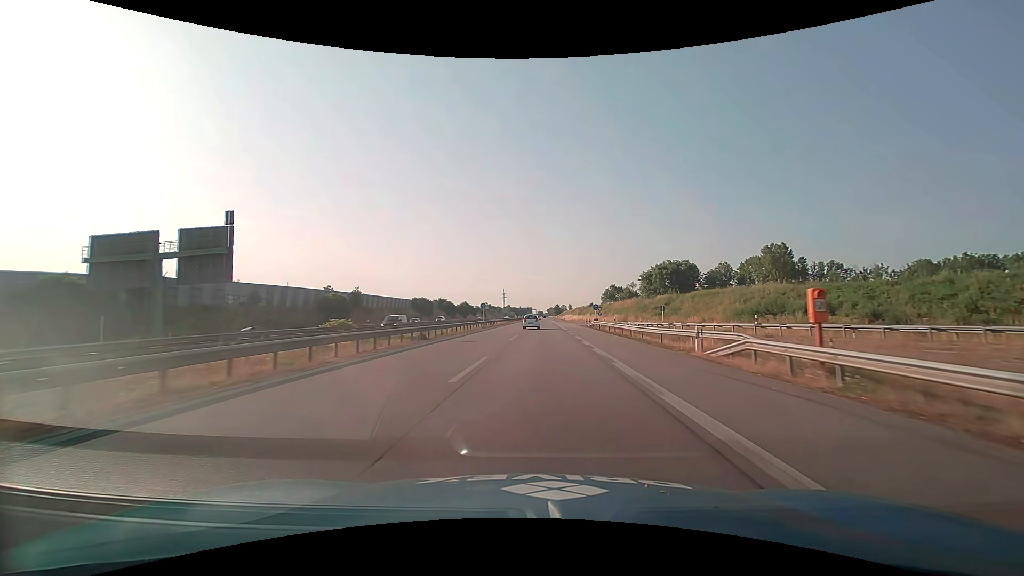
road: motorway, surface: asphalt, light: Day
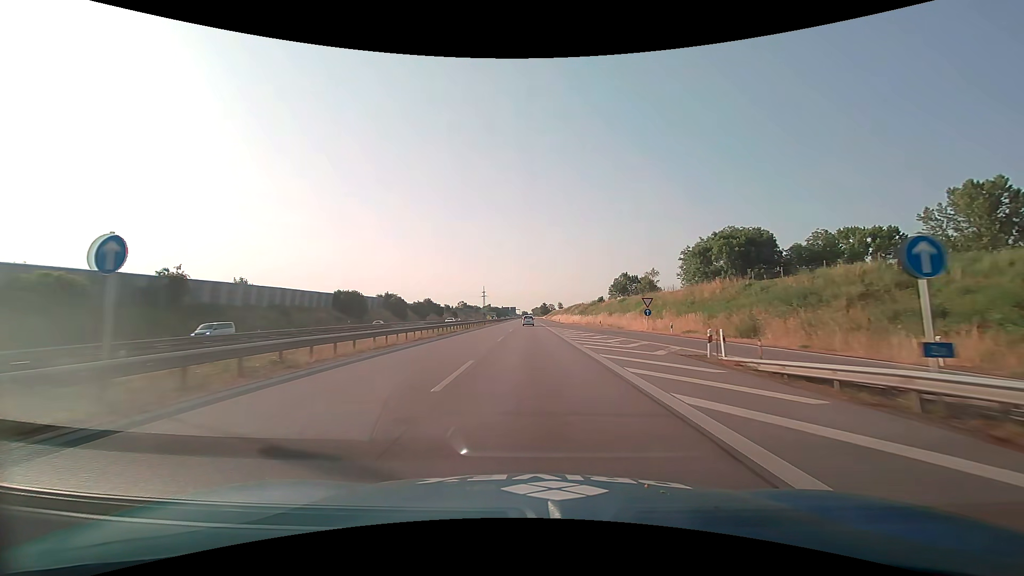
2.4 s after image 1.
(+1.2, +55.7) m; +2°
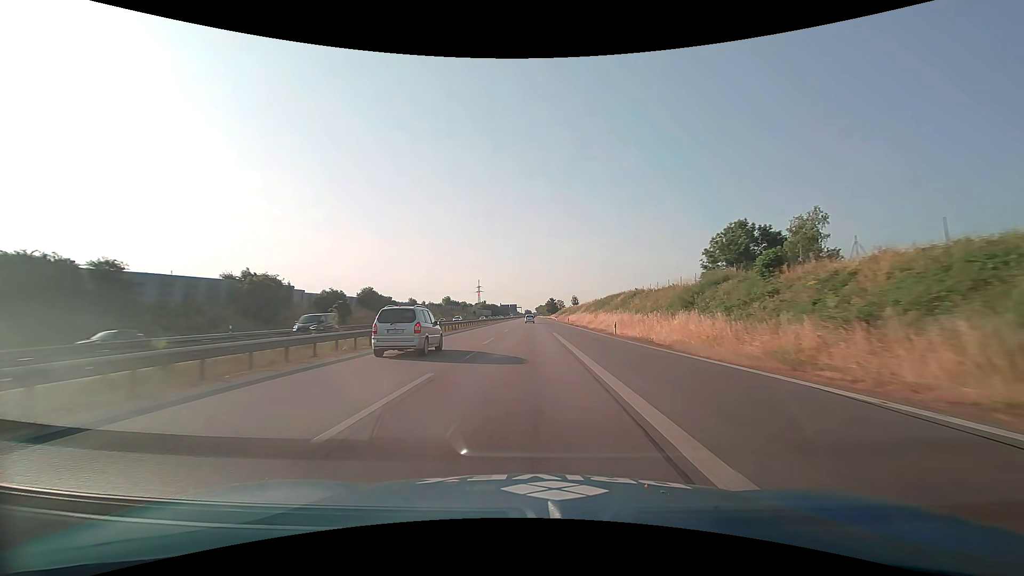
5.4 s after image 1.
(0.0, +76.2) m; 0°
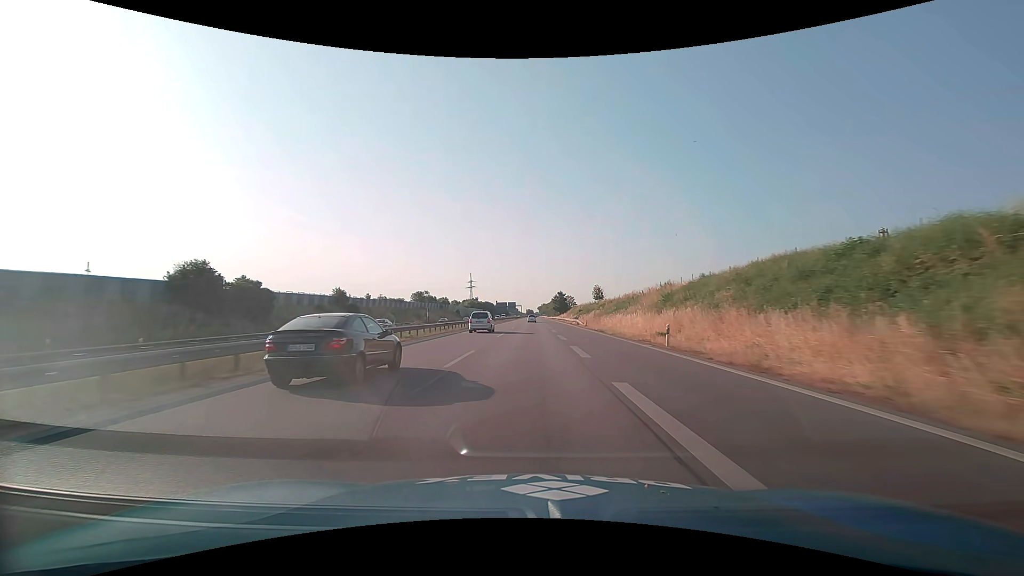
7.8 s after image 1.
(-0.1, +65.2) m; 0°
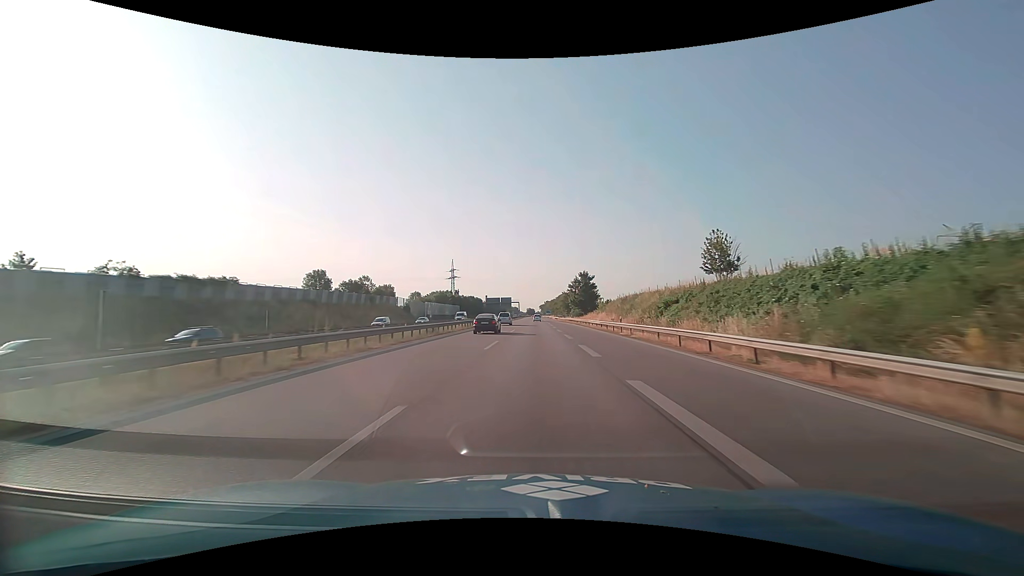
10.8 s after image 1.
(0.0, +83.8) m; 0°
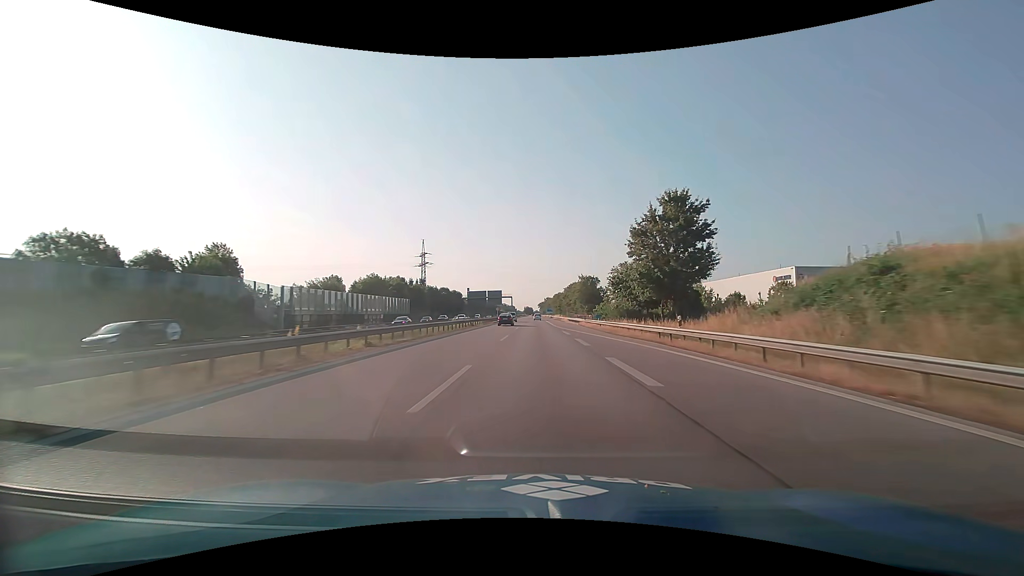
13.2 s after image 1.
(+0.1, +66.8) m; 0°
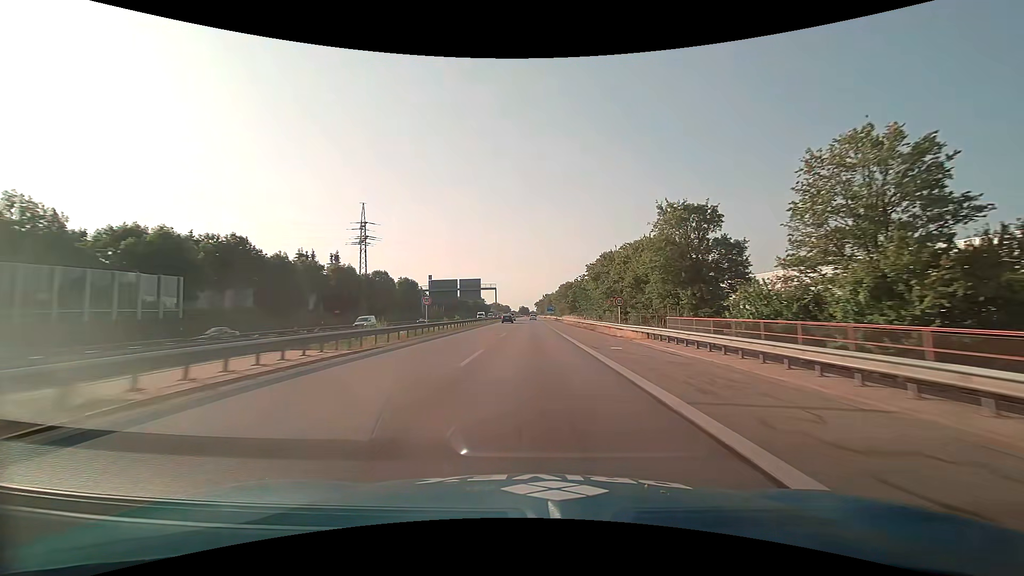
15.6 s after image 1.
(+0.2, +66.3) m; 0°
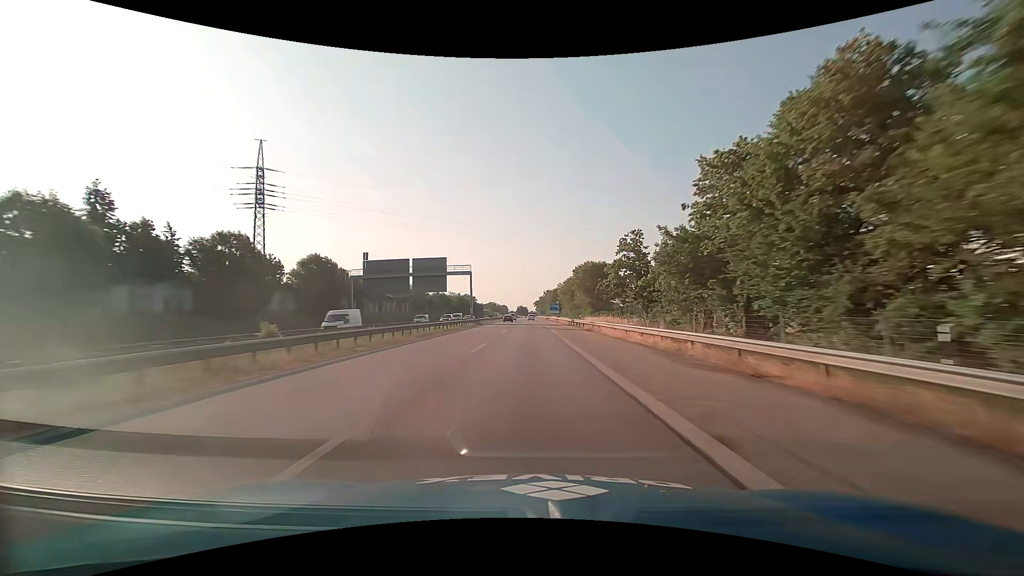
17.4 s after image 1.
(+0.1, +49.4) m; 0°
(0, +10) (0, +20) (0, +30) (0, +40) (0, +50) (0, +60) (0, +70) (0, +80) (0, +90) (0, +100) m
